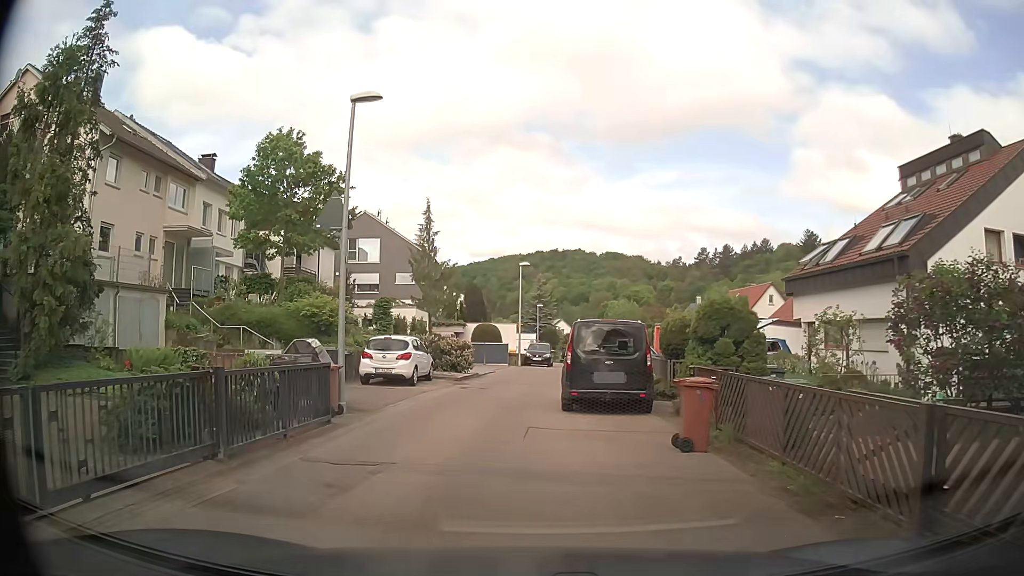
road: residential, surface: asphalt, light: Day
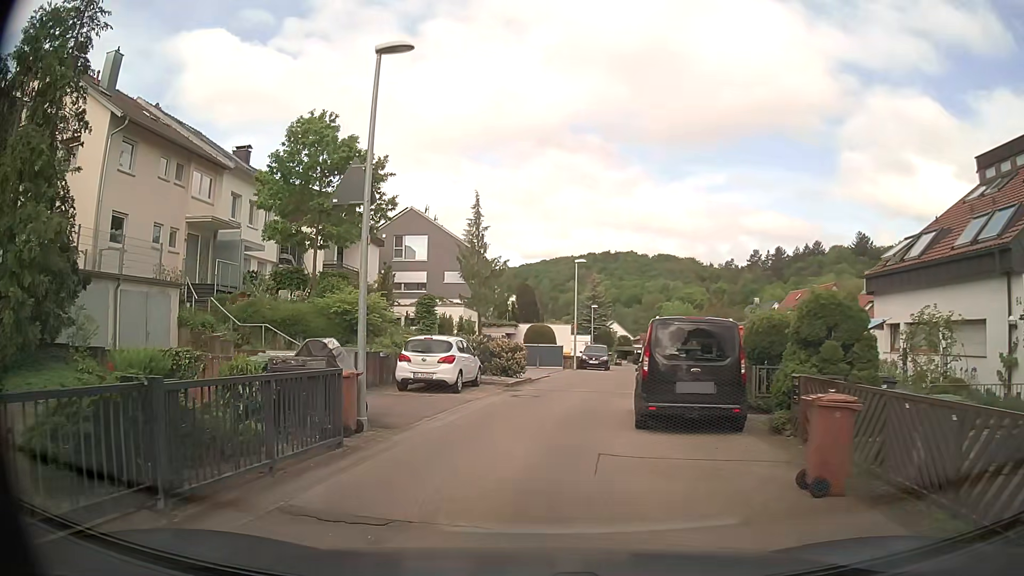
(-0.1, +2.5) m; -4°
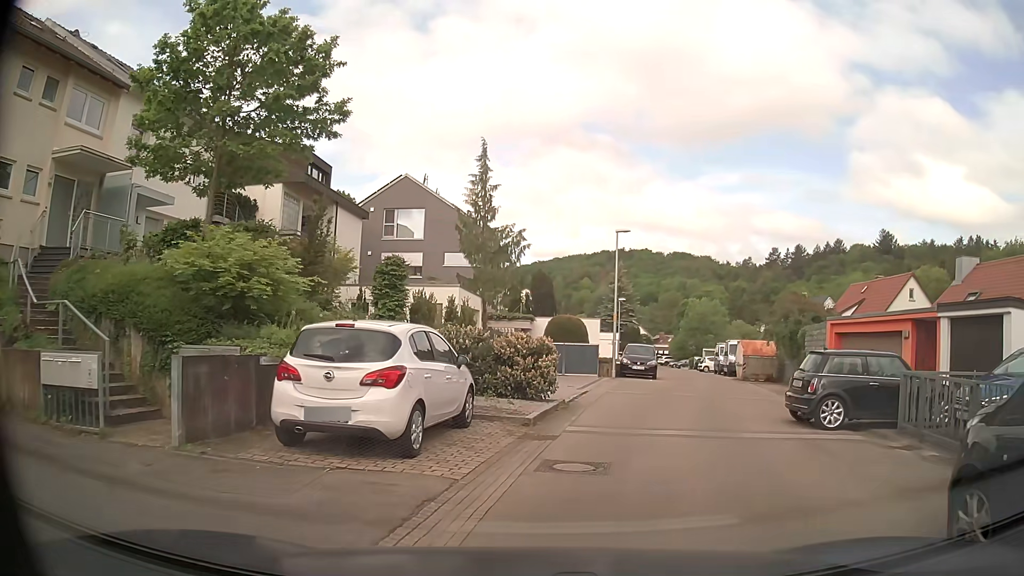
(-0.3, +10.3) m; +1°
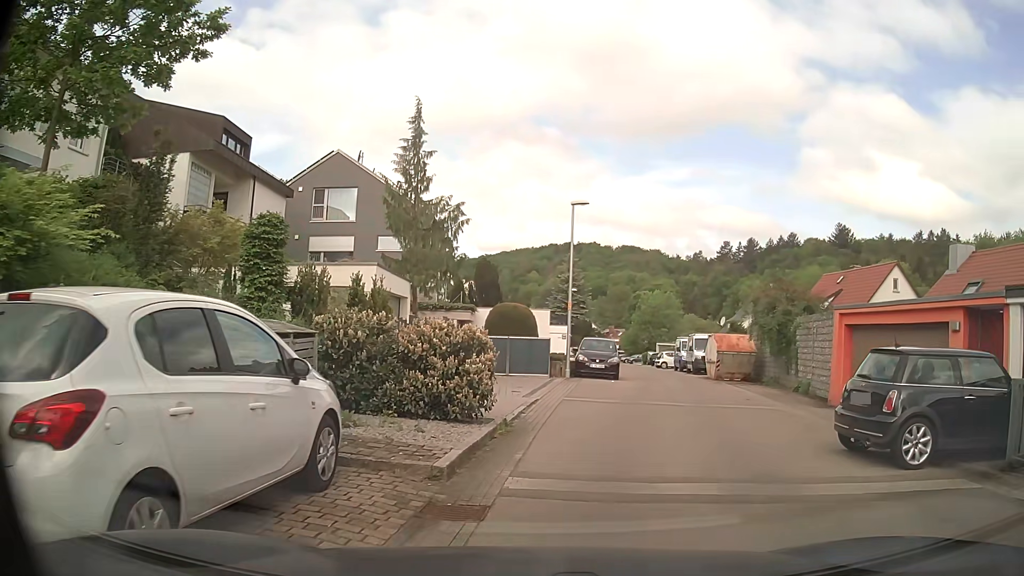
(+0.1, +4.5) m; +4°
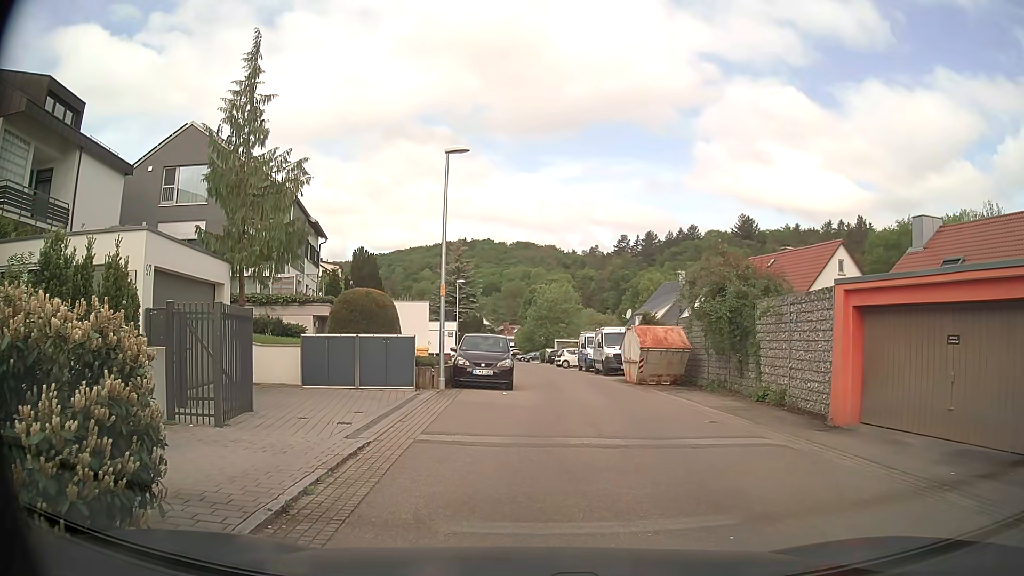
(+0.5, +6.2) m; +10°
